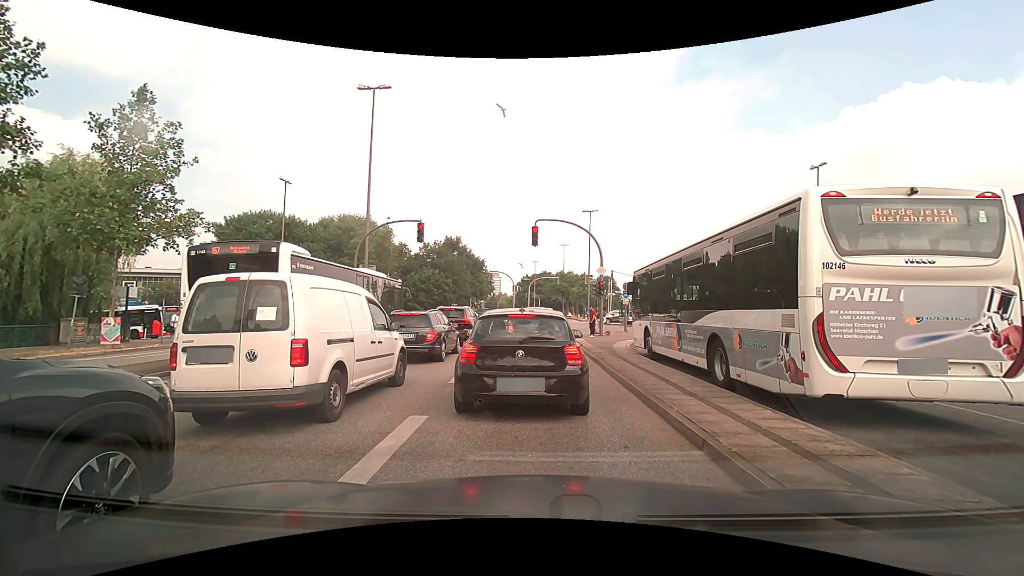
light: Day
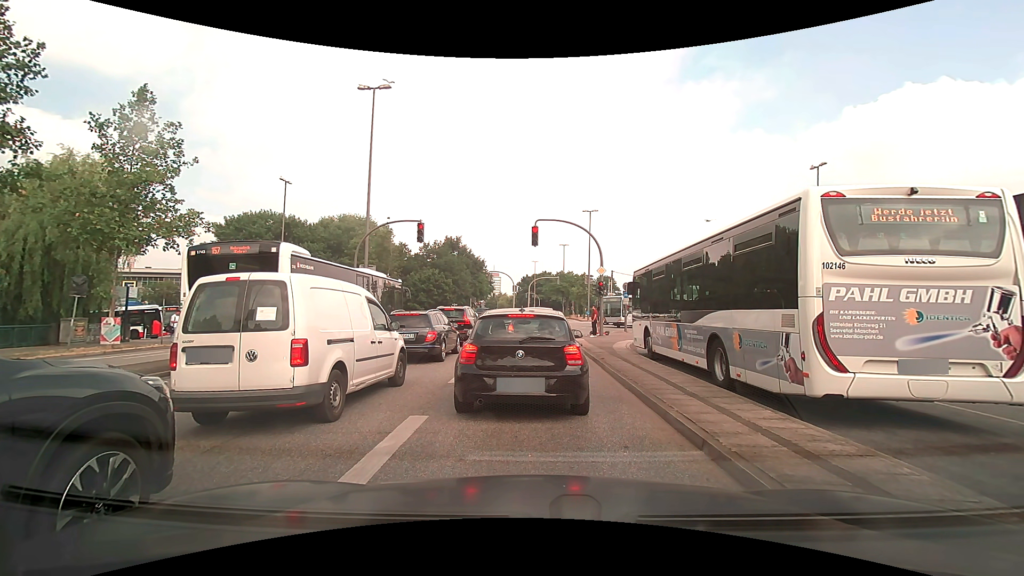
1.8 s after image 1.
(0.0, 0.0) m; 0°
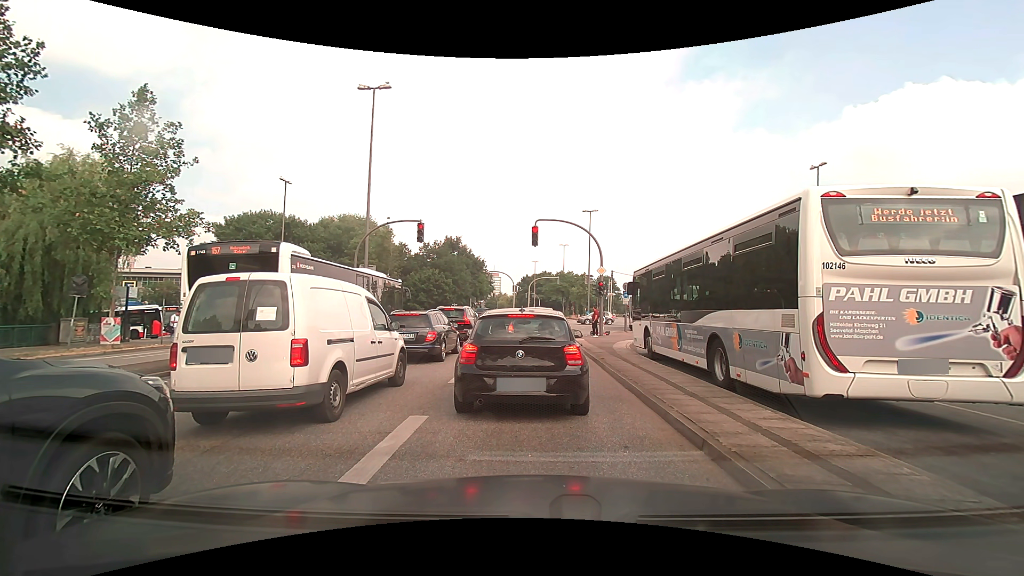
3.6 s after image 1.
(0.0, 0.0) m; 0°
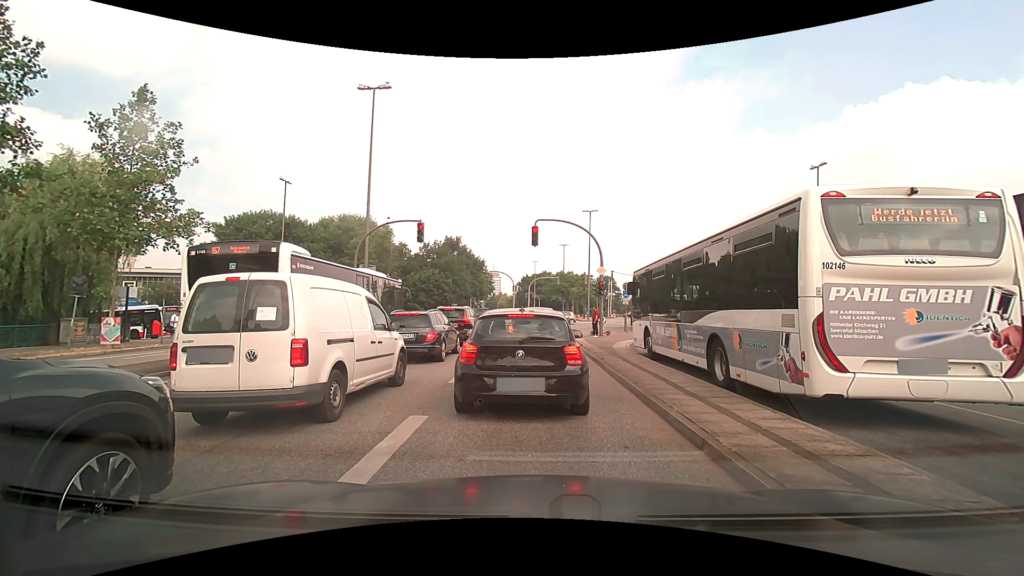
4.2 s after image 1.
(0.0, 0.0) m; 0°
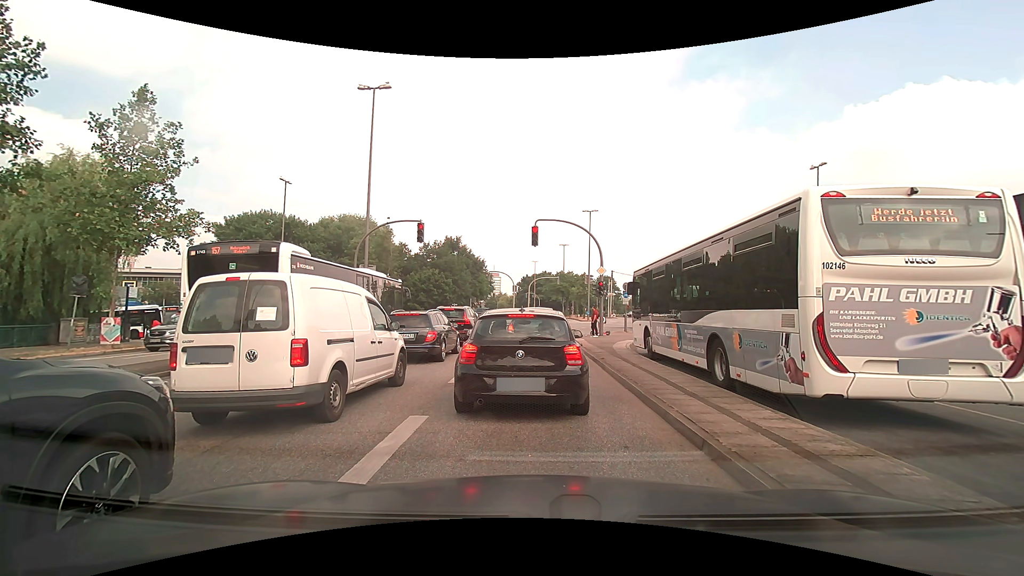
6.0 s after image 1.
(0.0, 0.0) m; 0°
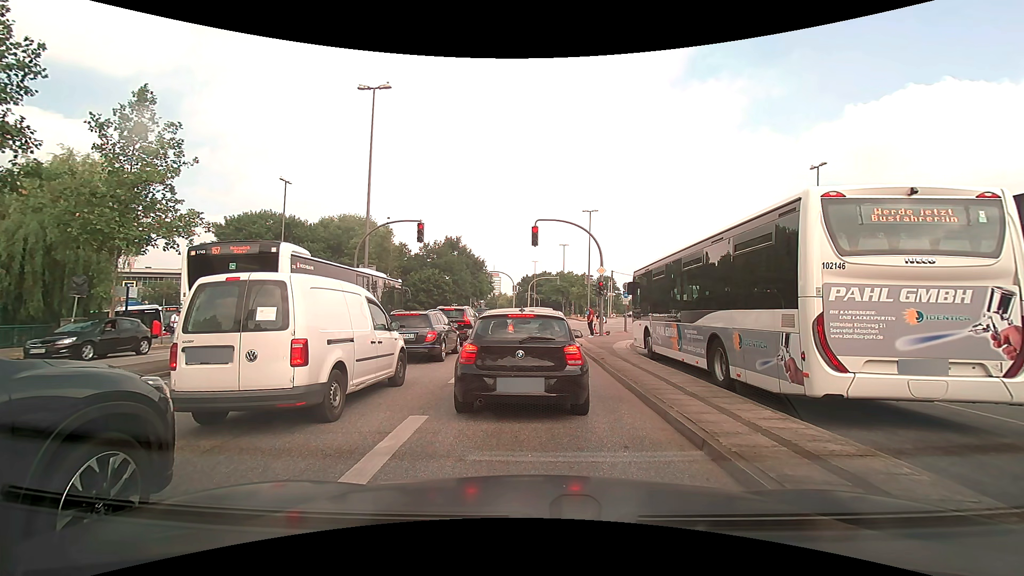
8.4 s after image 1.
(0.0, 0.0) m; 0°
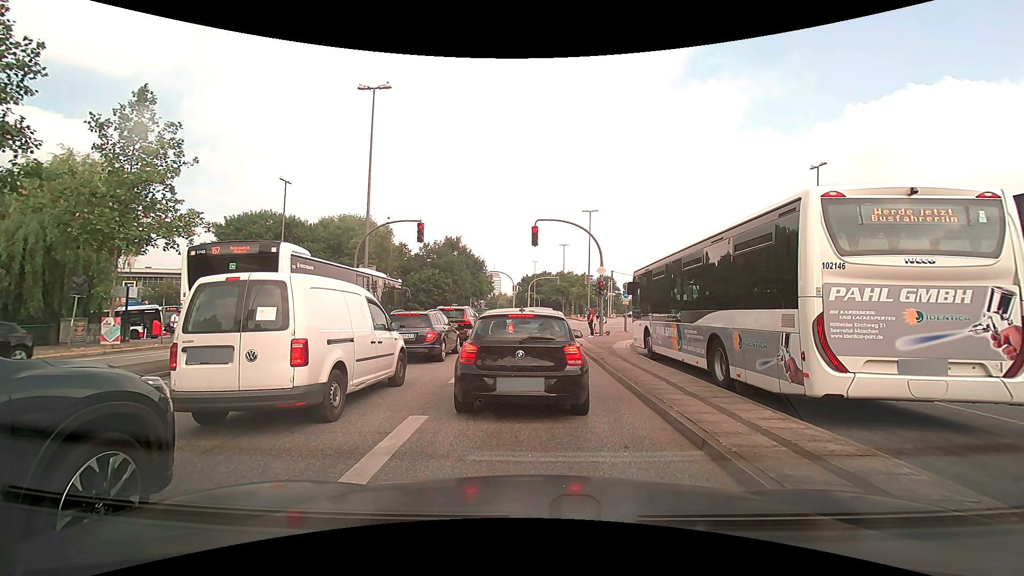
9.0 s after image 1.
(0.0, 0.0) m; 0°
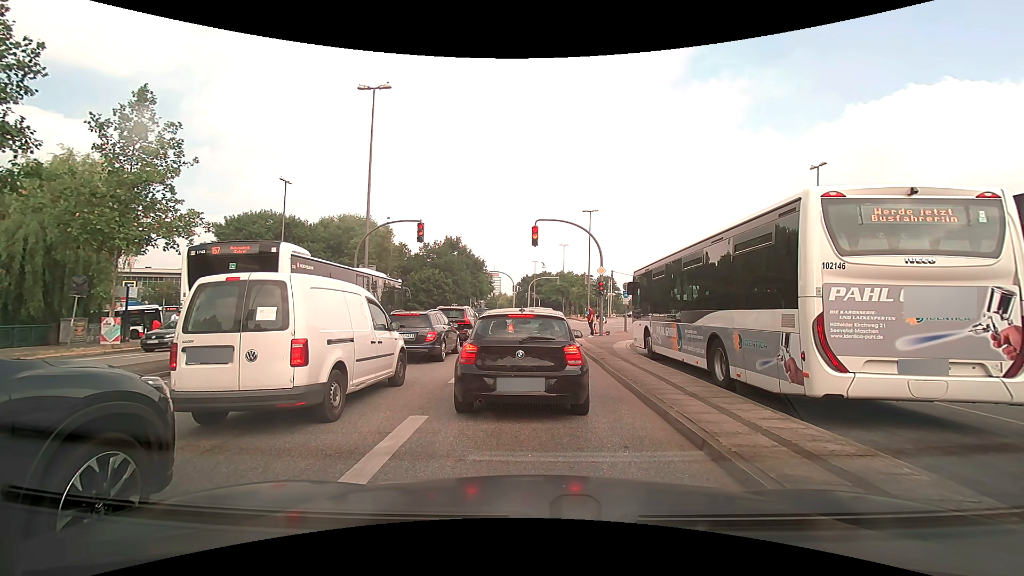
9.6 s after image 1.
(0.0, 0.0) m; 0°
(0, +10) (+1, +20) (+1, +30) (+4, +40) (+8, +49) (+11, +58) (+14, +68) (+16, +78) (+17, +88) (+17, +98) m
